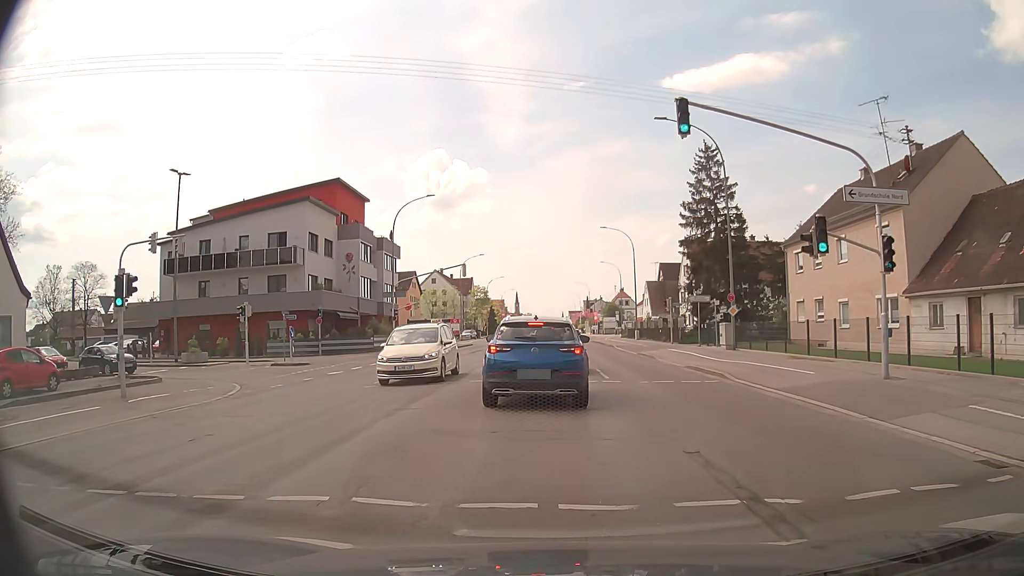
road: tertiary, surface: asphalt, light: Day
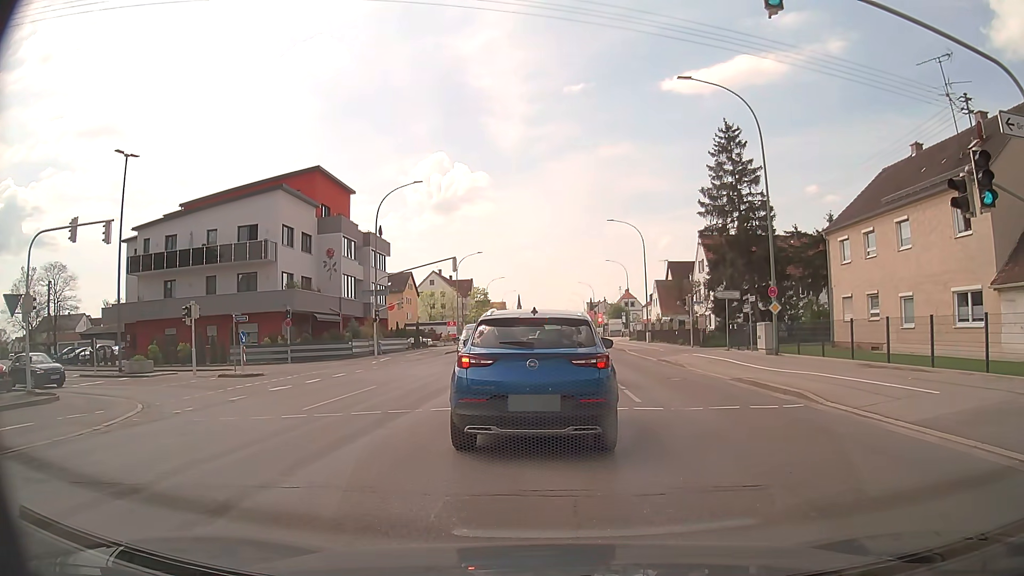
(+0.1, +5.7) m; +2°
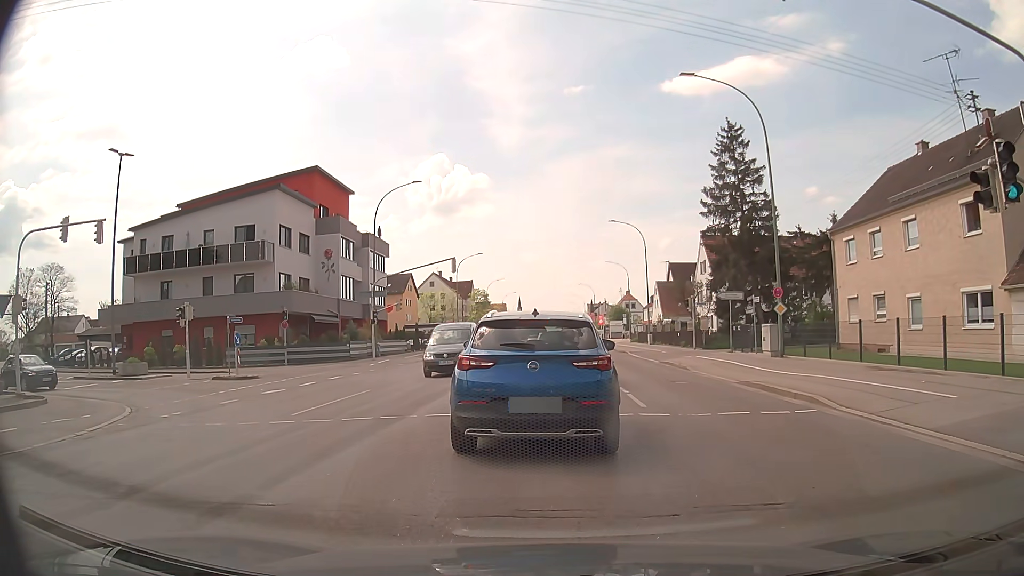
(0.0, +0.6) m; 0°
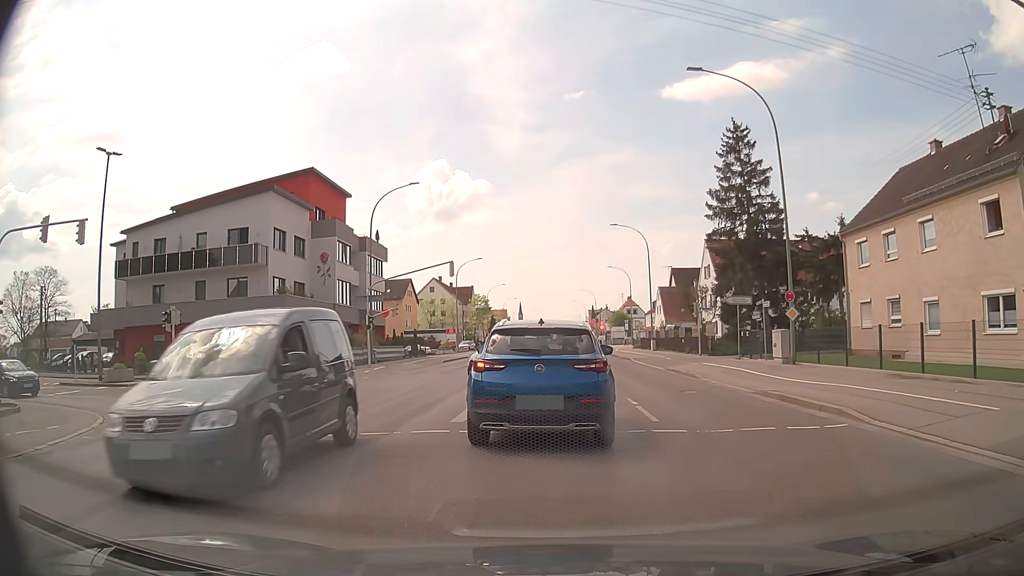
(0.0, +1.4) m; -1°
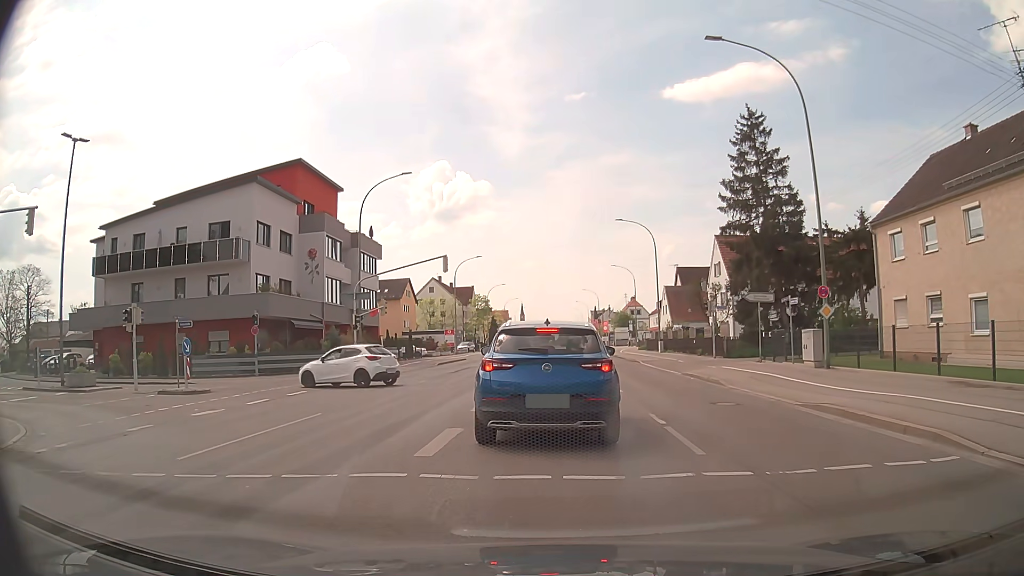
(0.0, +3.4) m; 0°
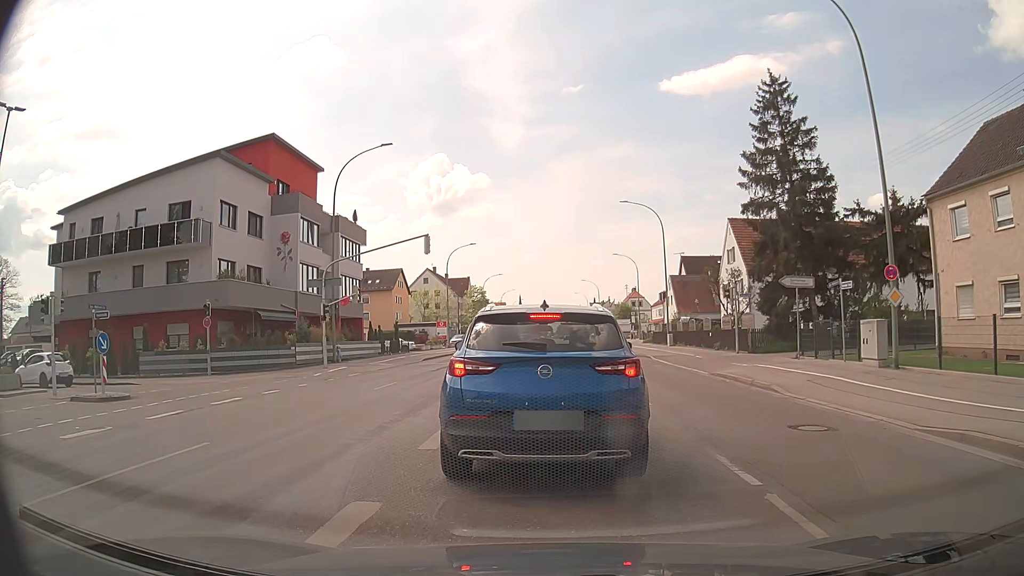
(0.0, +4.8) m; -1°
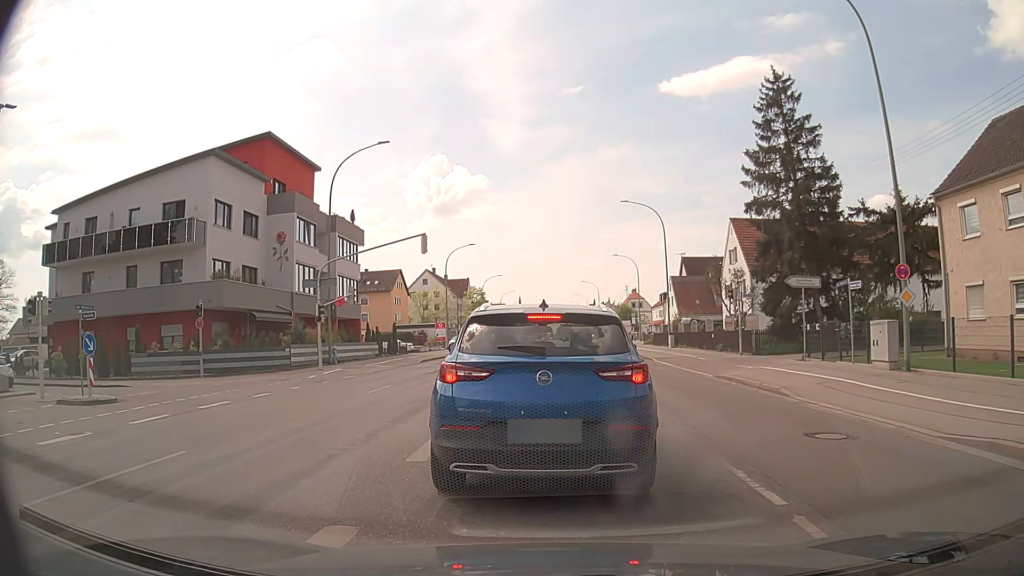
(0.0, +0.6) m; 0°
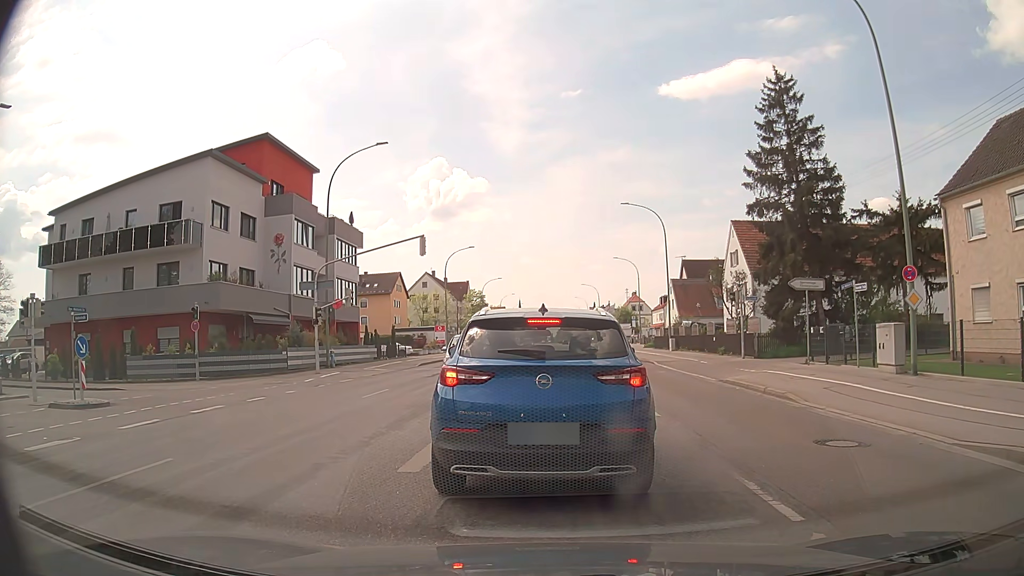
(0.0, +0.4) m; 0°
(0, +10) (0, +20) (+1, +30) (+1, +40) (+1, +50) (+2, +60) (+2, +70) (+2, +80) (+3, +90) (+3, +100) m
